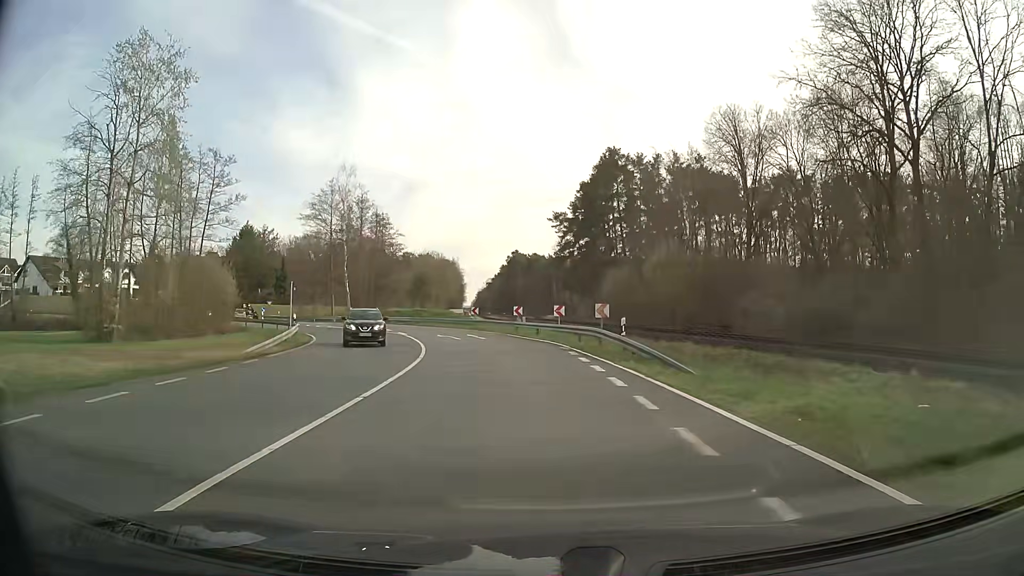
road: tertiary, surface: asphalt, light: Day
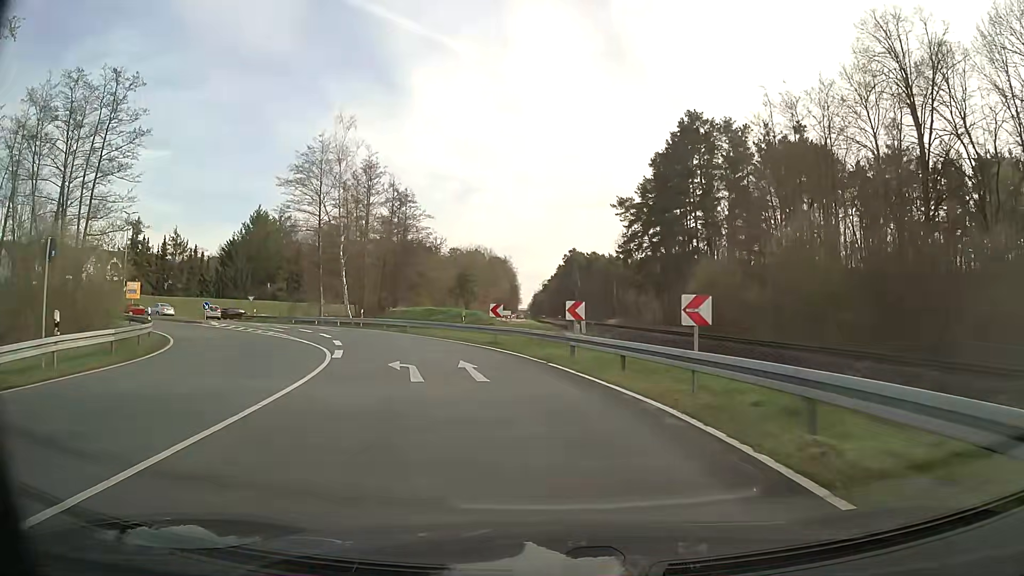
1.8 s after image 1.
(-0.5, +21.8) m; -4°
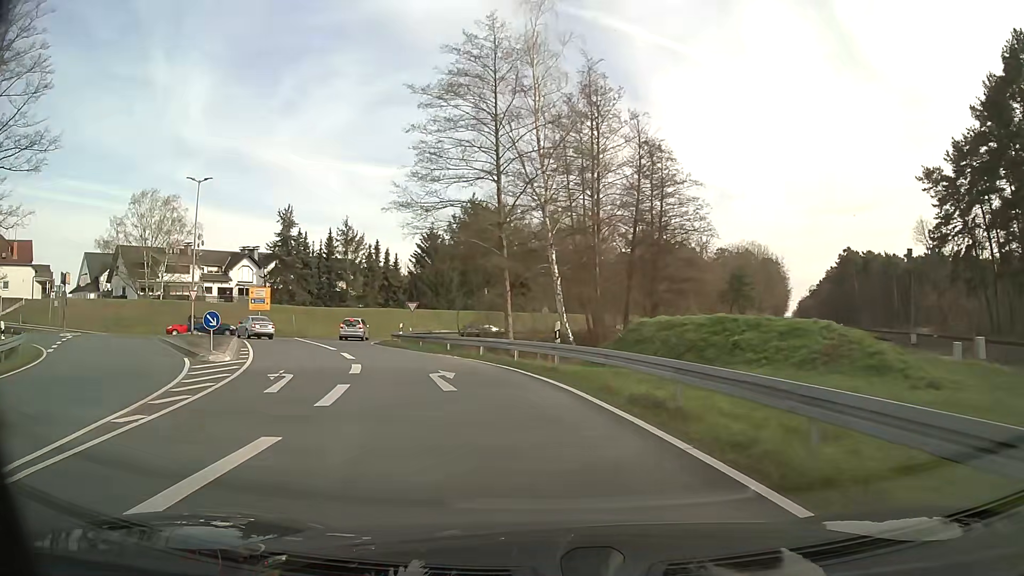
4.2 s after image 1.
(-5.0, +27.0) m; -22°
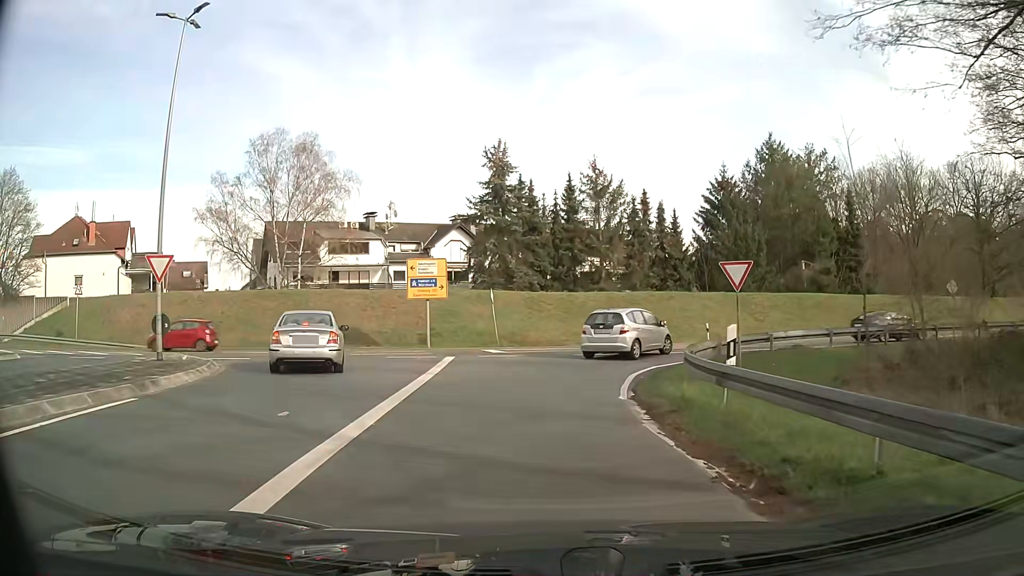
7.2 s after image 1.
(-5.6, +26.5) m; -24°
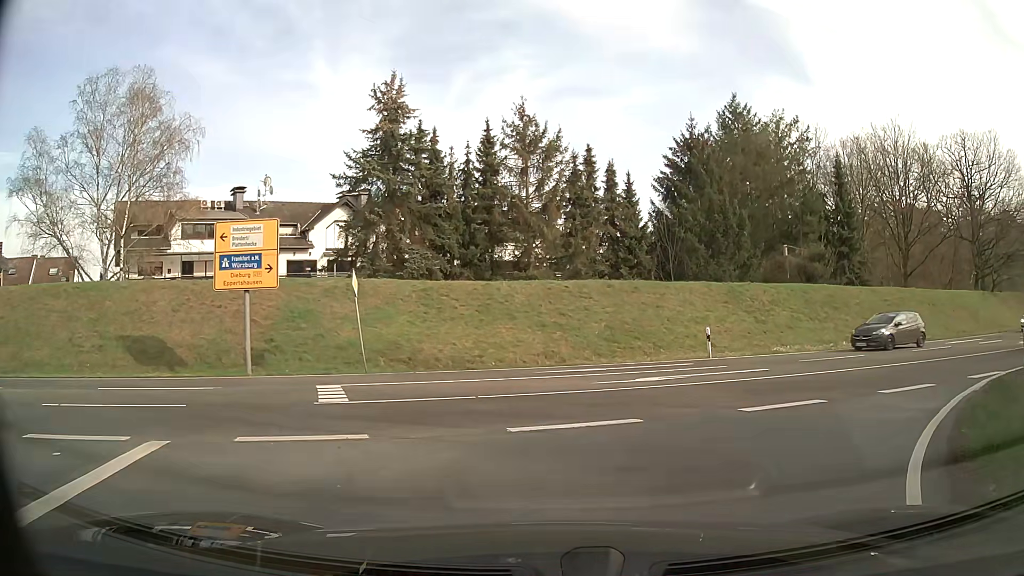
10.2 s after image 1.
(+0.3, +13.9) m; +8°
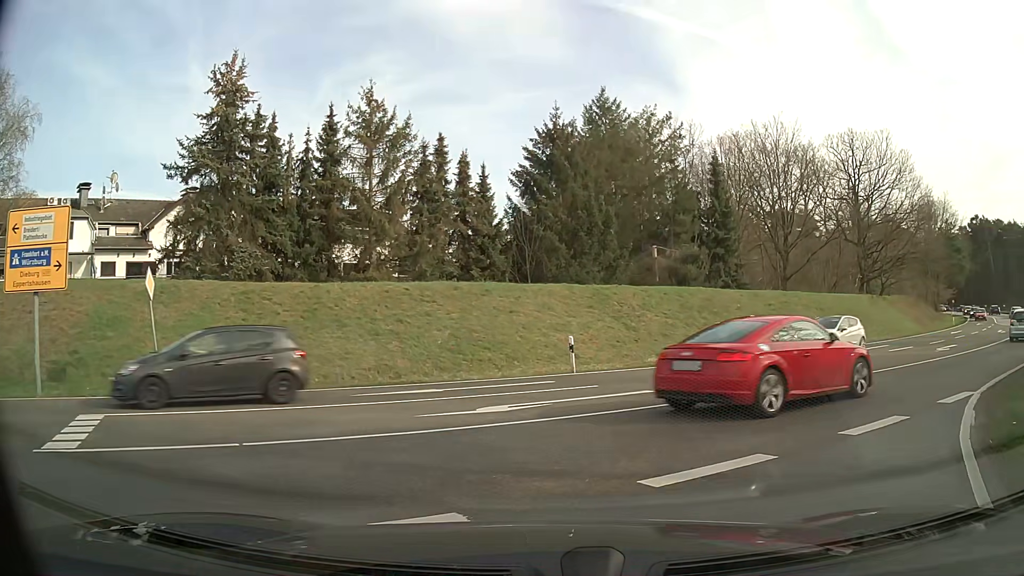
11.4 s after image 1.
(+0.4, +3.8) m; +11°
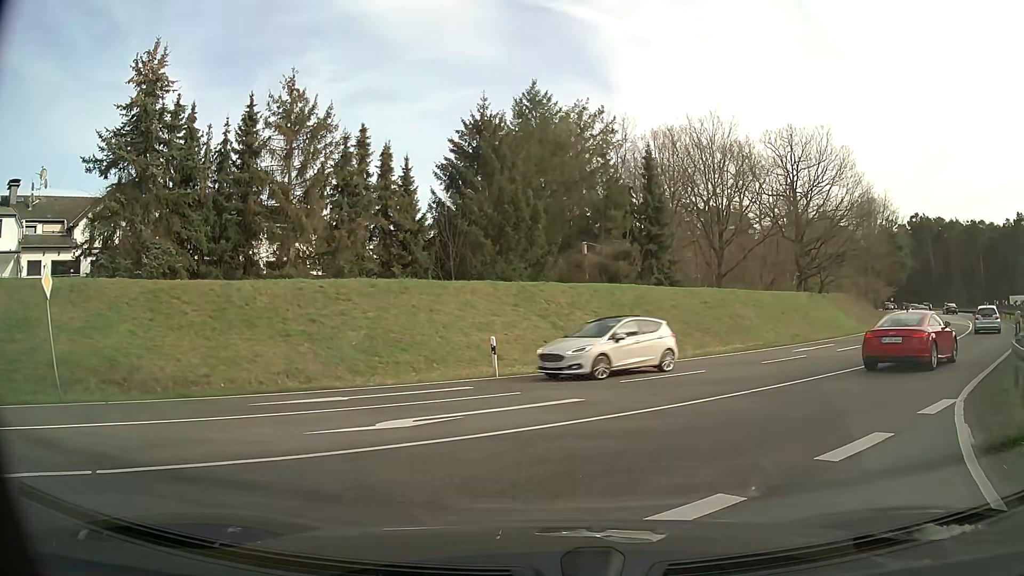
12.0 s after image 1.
(+0.1, +1.4) m; +4°
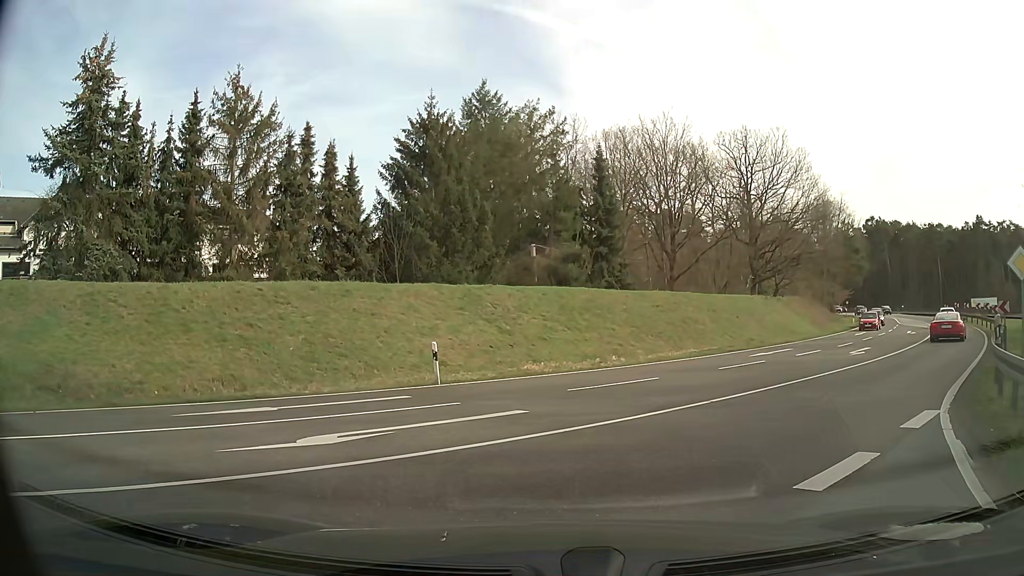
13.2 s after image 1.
(0.0, +0.8) m; +2°
(+4, +9) (+10, +17) (+17, +24) (+24, +31) (+31, +39) (+37, +46) (+42, +55) (+48, +63) (+53, +72) (+57, +81) m
